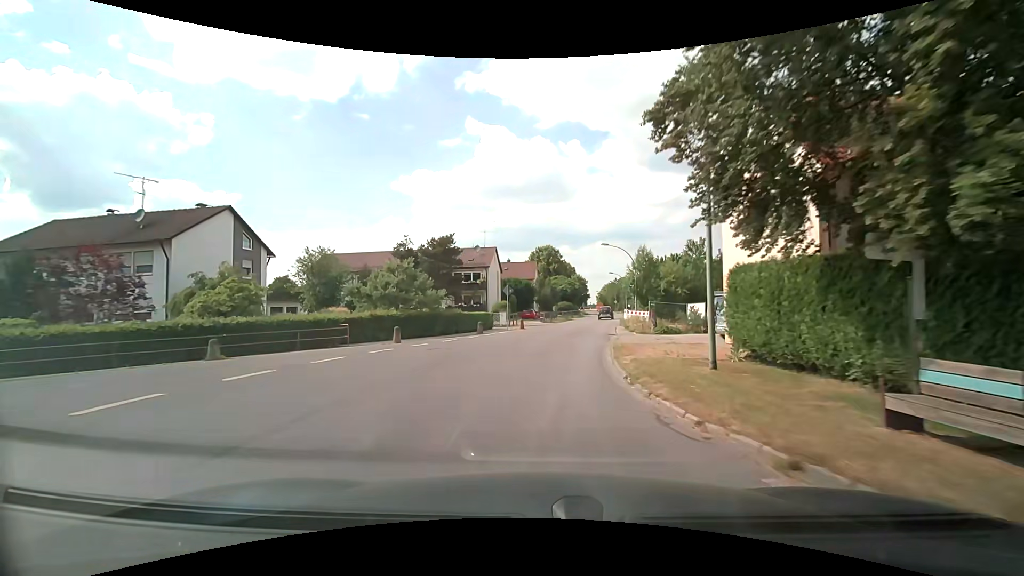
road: tertiary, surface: asphalt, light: Day
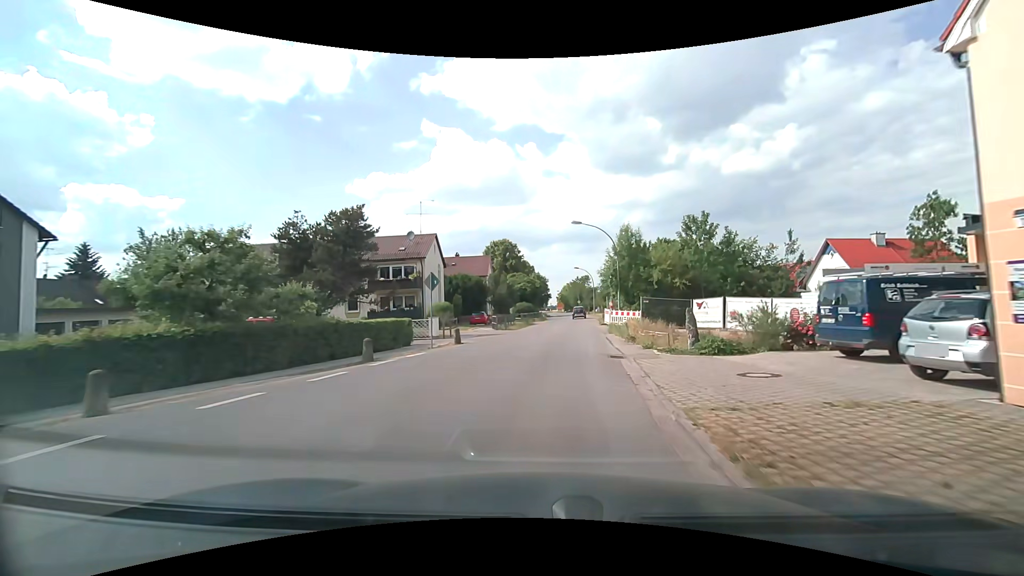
(+0.5, +13.5) m; +4°
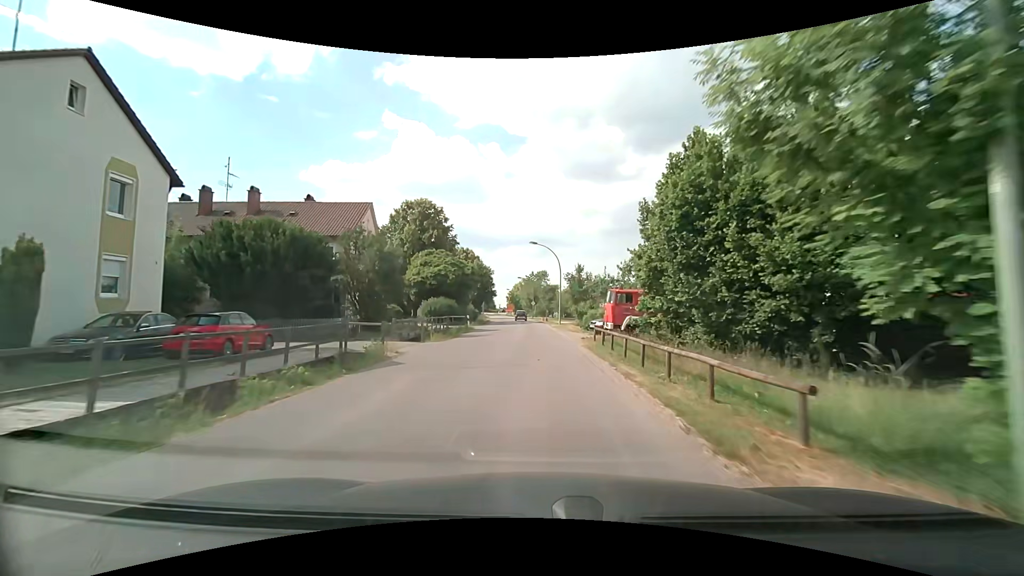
(+2.6, +34.3) m; +6°
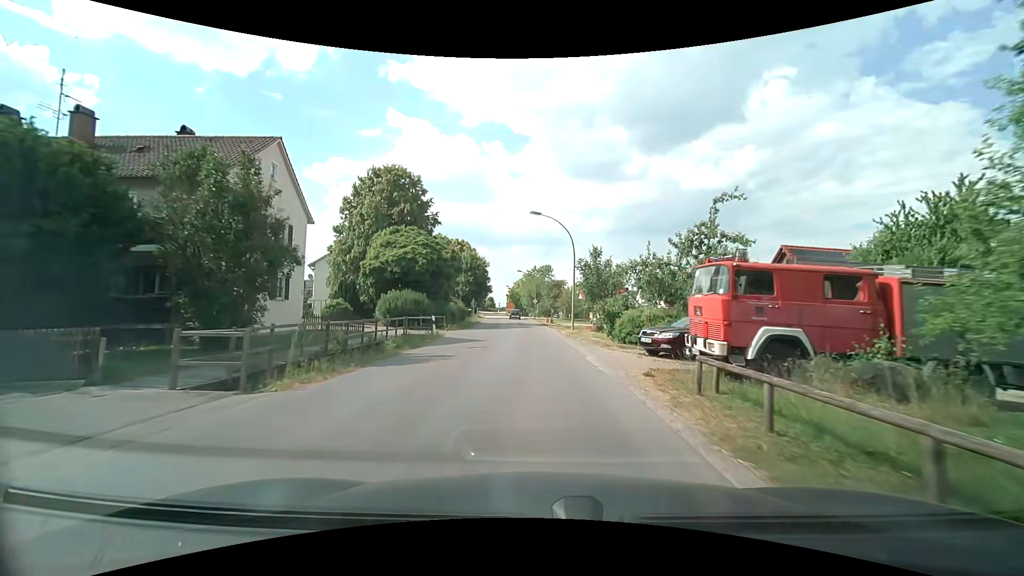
(0.0, +14.1) m; -1°
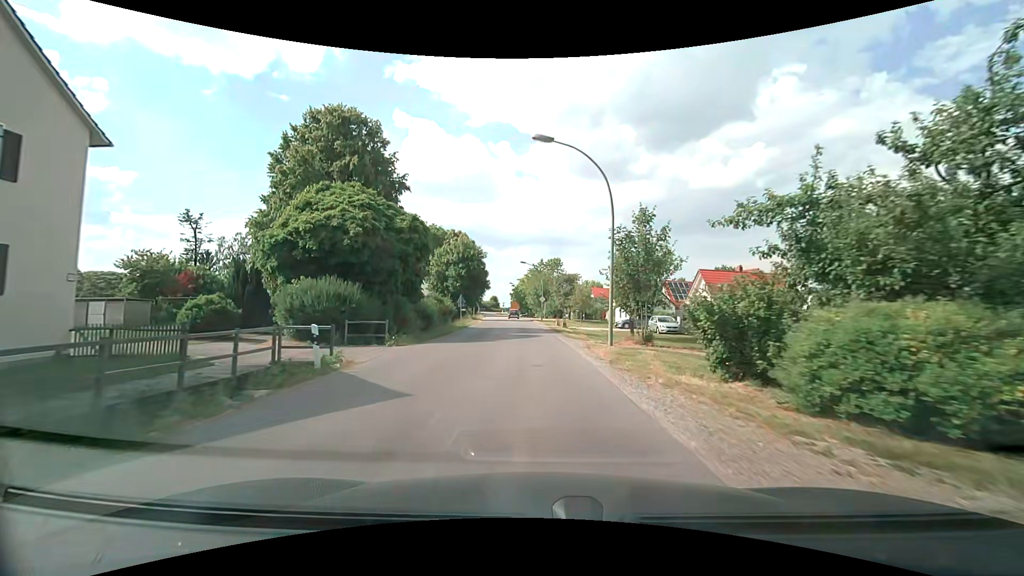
(+0.1, +14.4) m; 0°
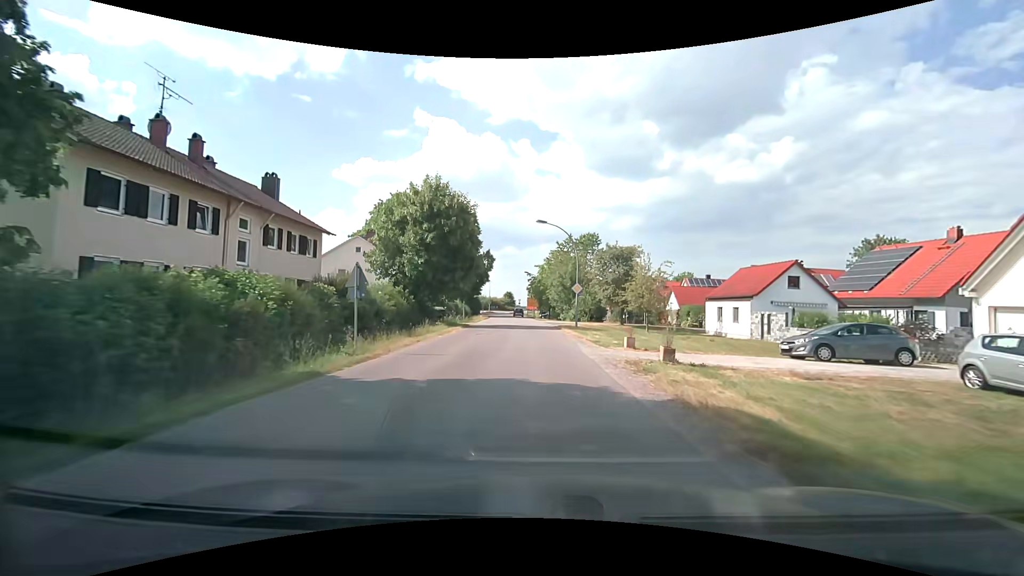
(-0.6, +29.5) m; -2°
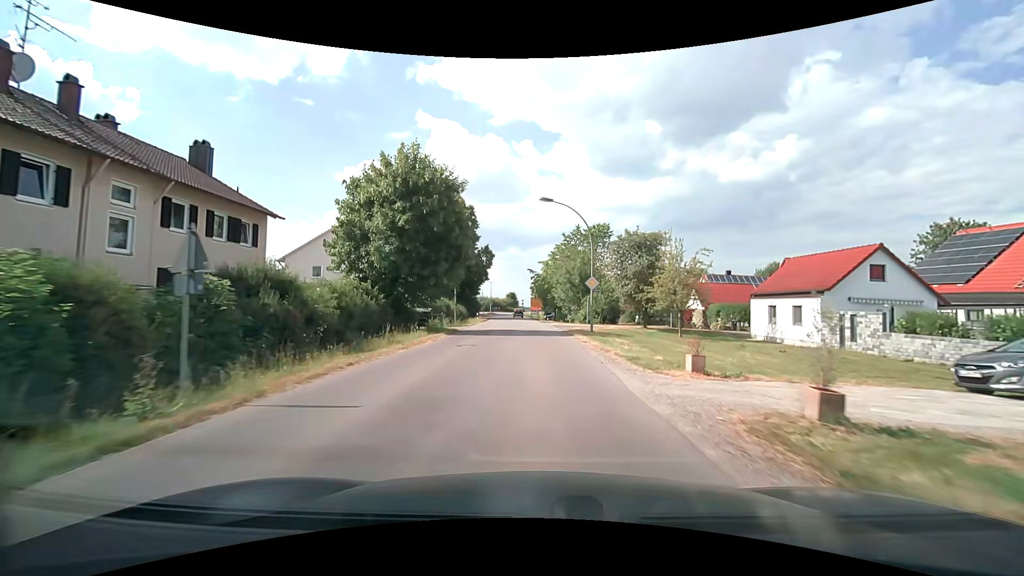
(-0.1, +7.5) m; -1°
